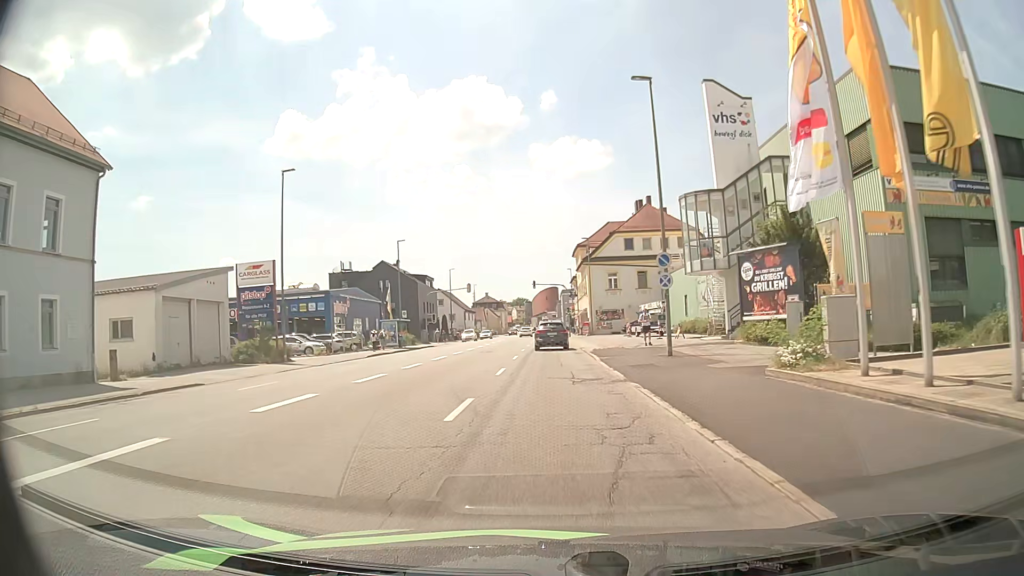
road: tertiary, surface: asphalt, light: Day
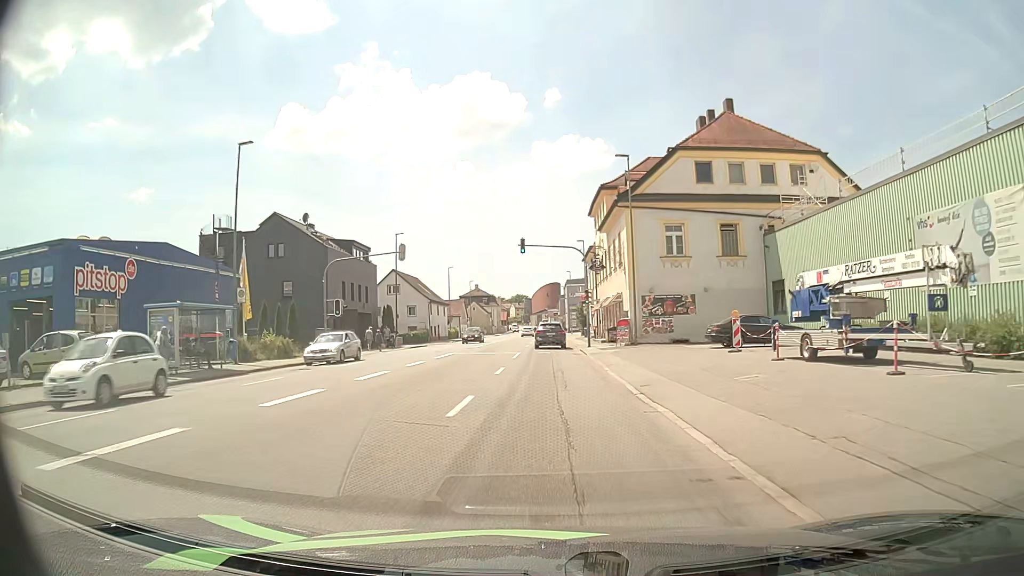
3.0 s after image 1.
(-0.1, +35.5) m; -1°
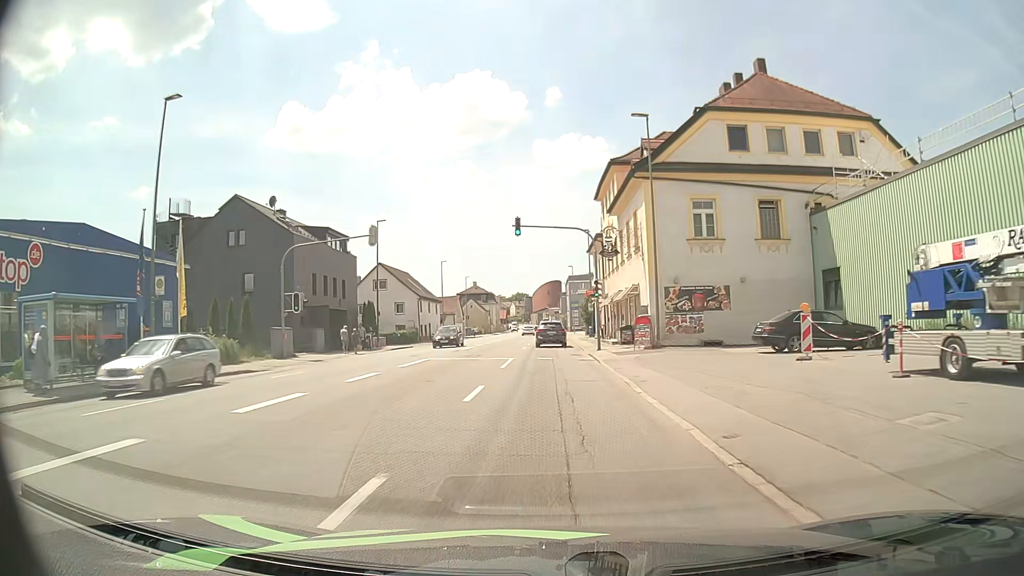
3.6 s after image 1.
(0.0, +7.2) m; 0°
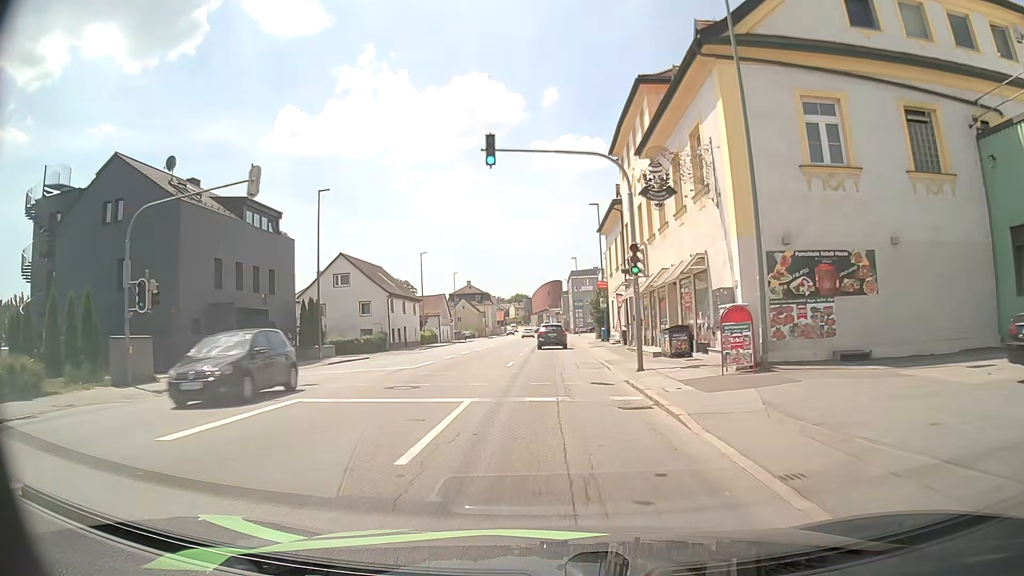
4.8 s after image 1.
(0.0, +14.5) m; 0°
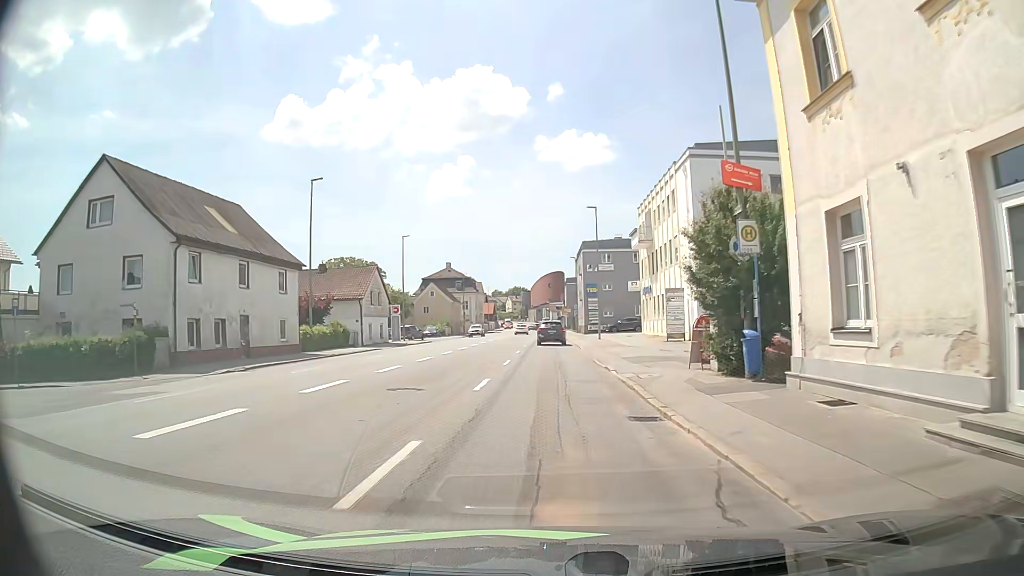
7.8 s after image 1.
(+0.1, +36.5) m; 0°
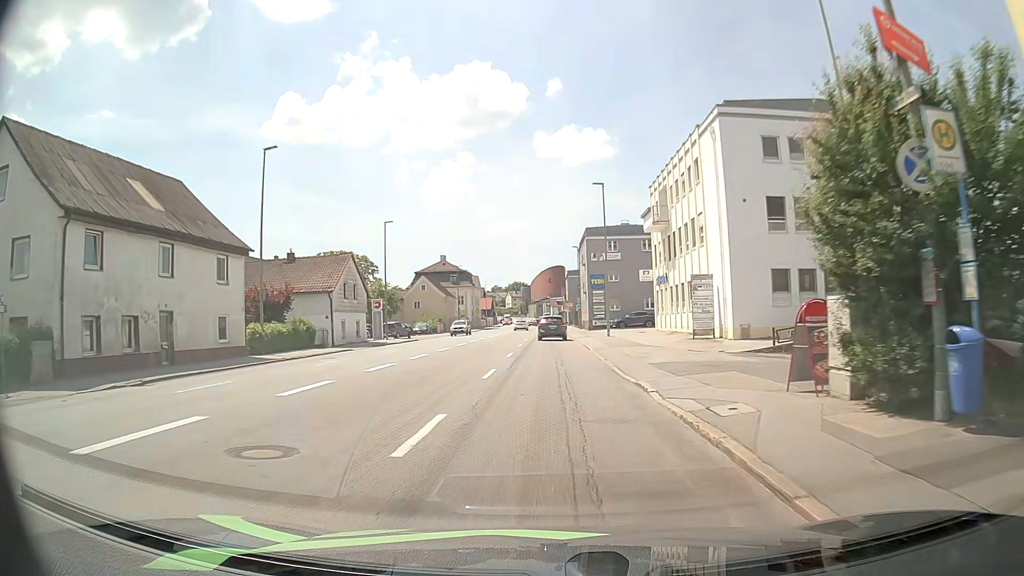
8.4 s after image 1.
(0.0, +7.3) m; 0°
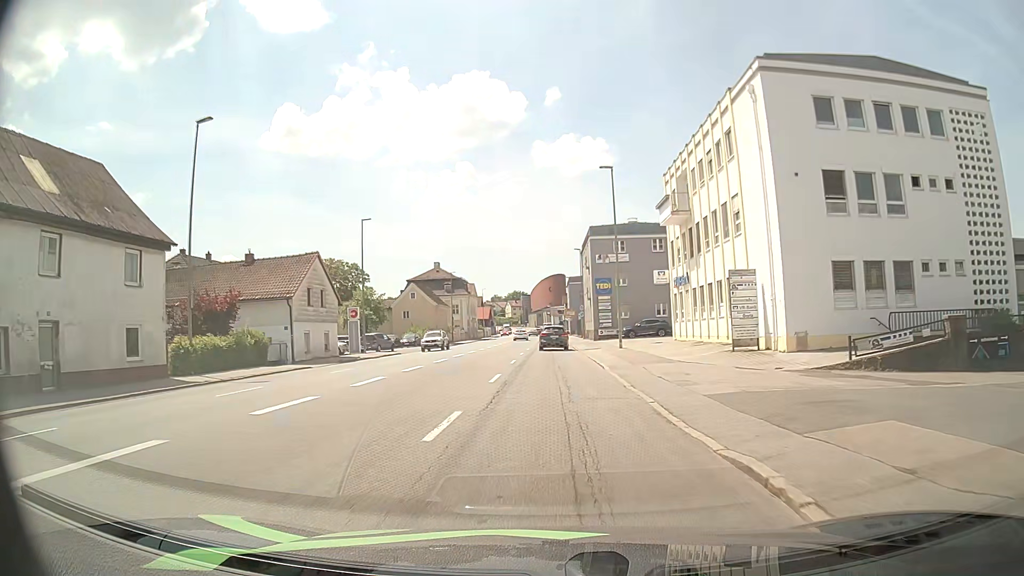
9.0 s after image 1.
(0.0, +7.3) m; 0°
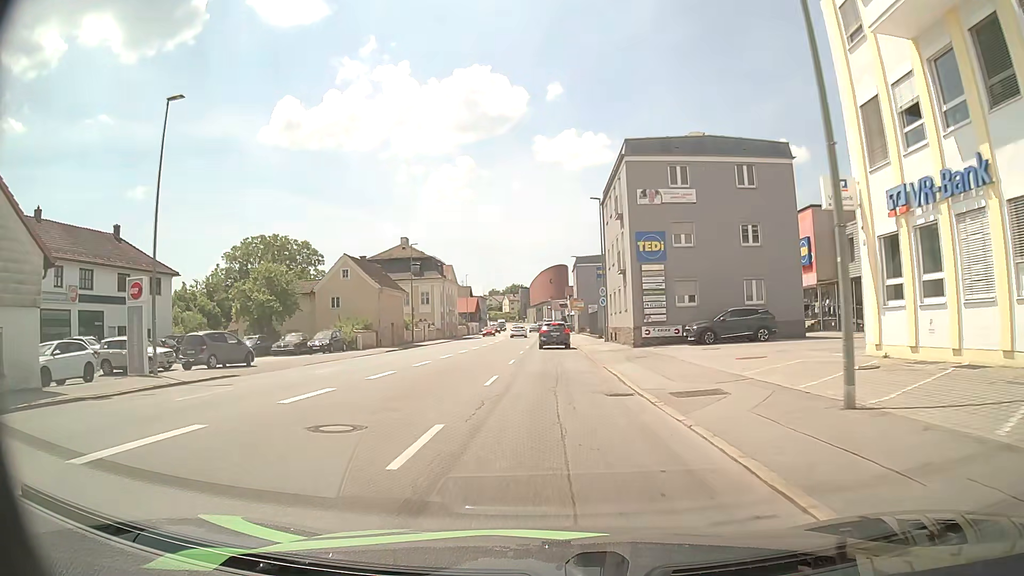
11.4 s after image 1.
(0.0, +28.9) m; 0°
(0, +10) (0, +20) (0, +30) (0, +40) (0, +50) (0, +60) (0, +70) (0, +80) (0, +90) (0, +100) m
